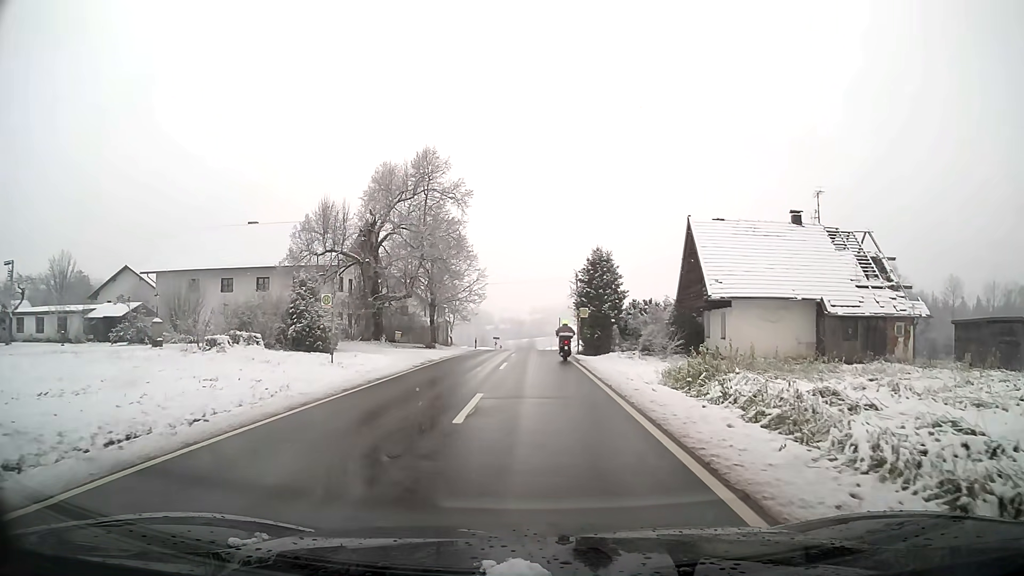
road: tertiary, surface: asphalt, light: Day
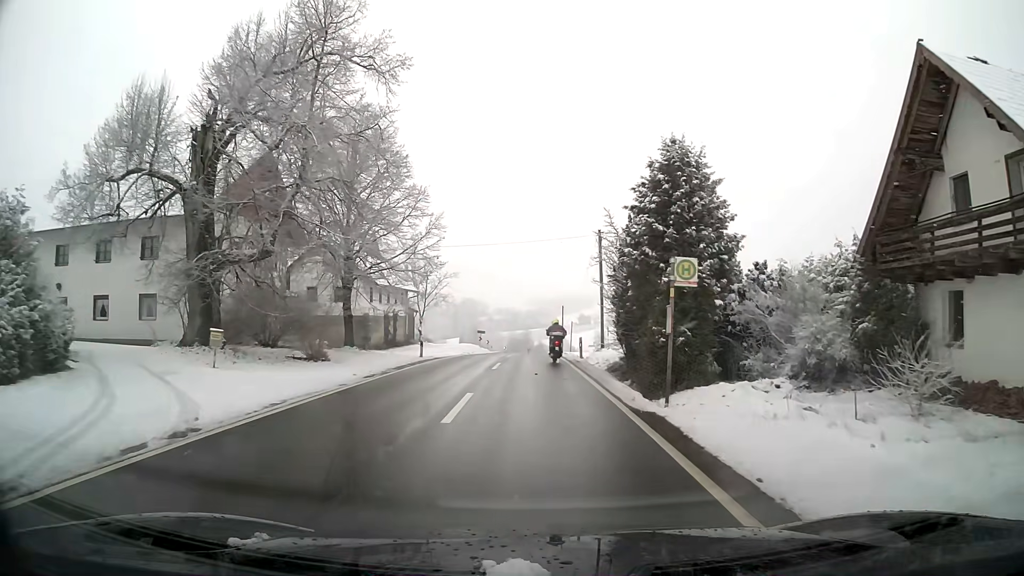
(+0.1, +24.1) m; +1°
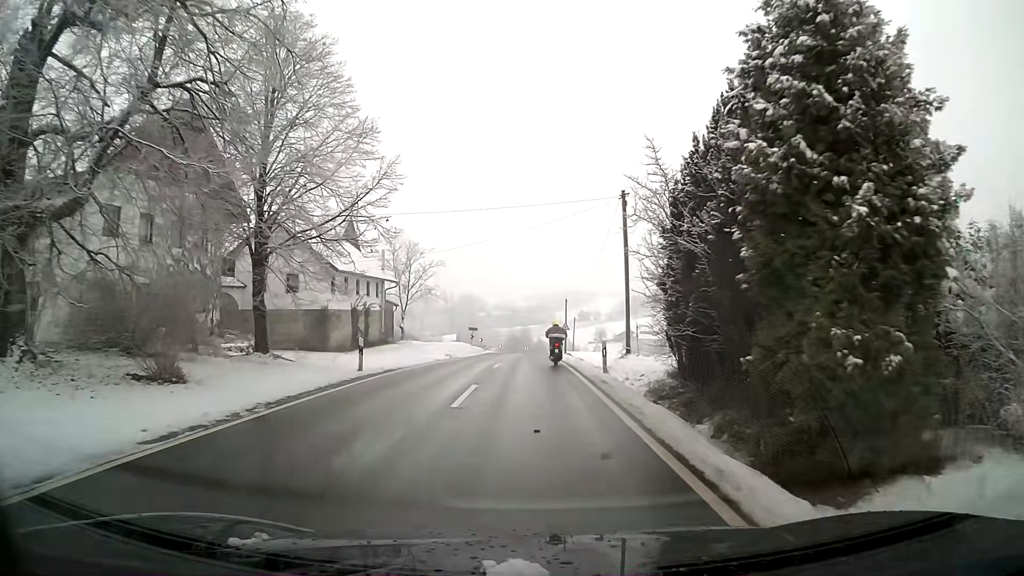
(0.0, +10.1) m; 0°
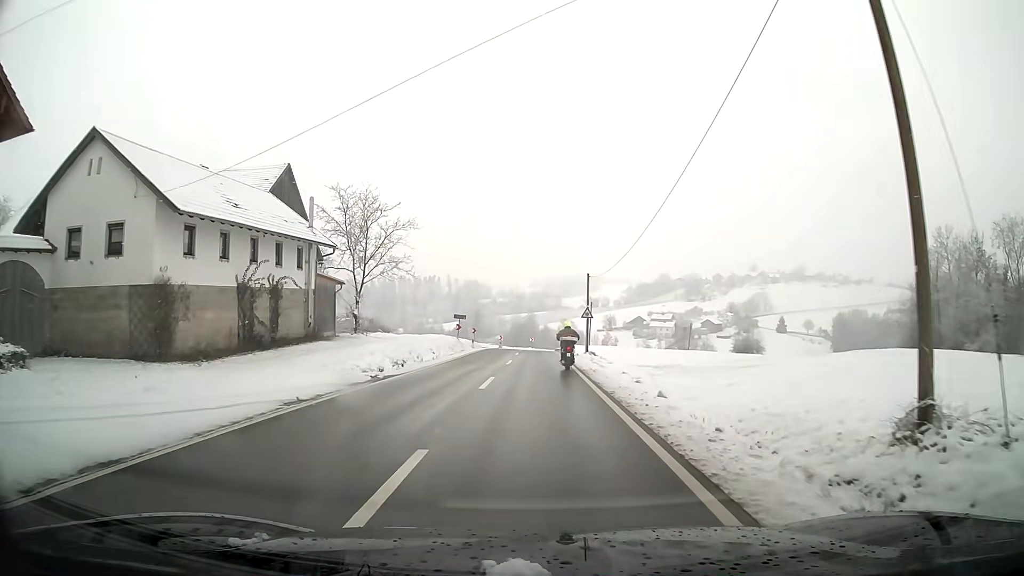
(-0.1, +19.7) m; 0°
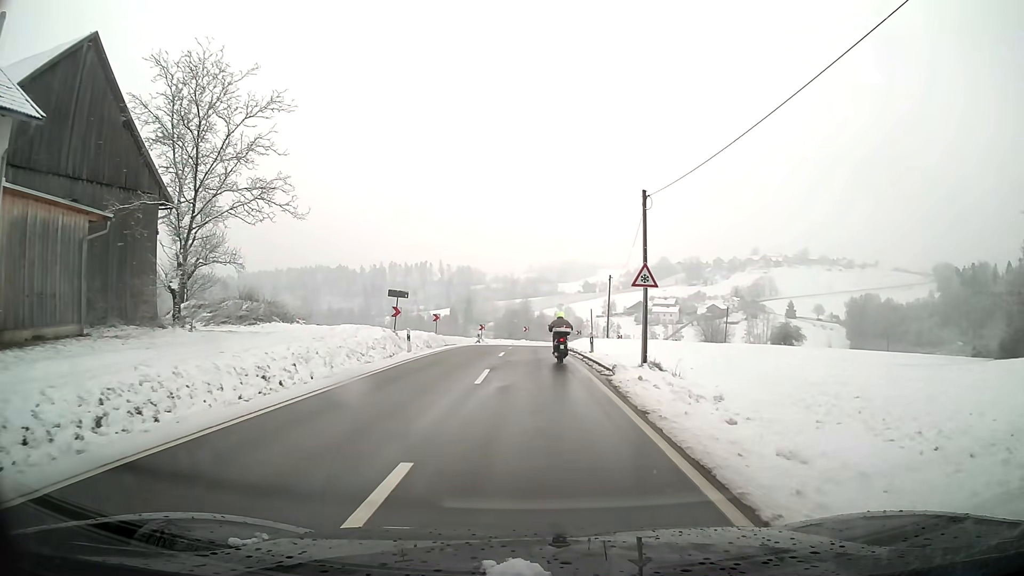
(+0.1, +25.0) m; 0°
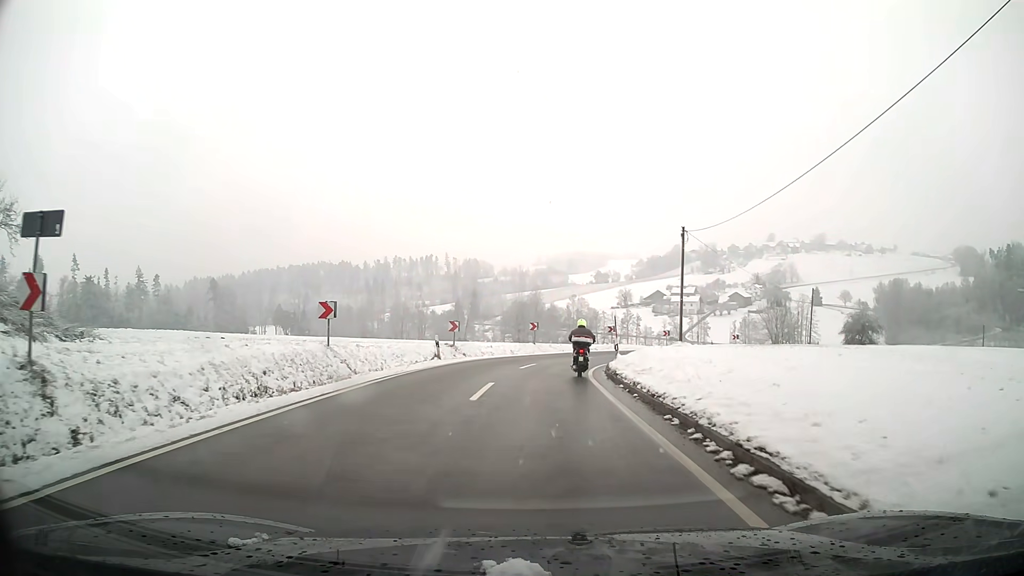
(-0.2, +26.2) m; -1°
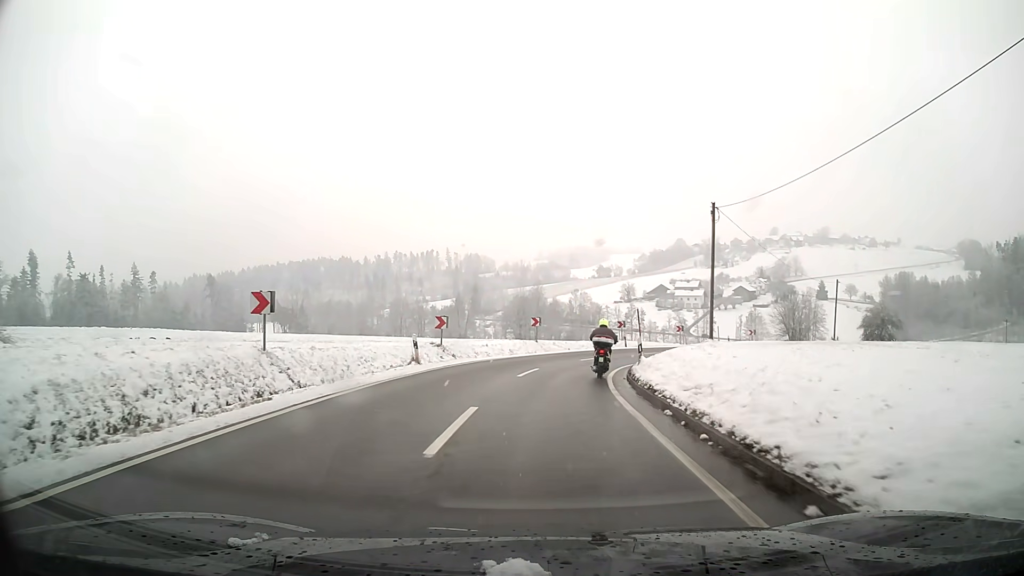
(0.0, +5.3) m; 0°
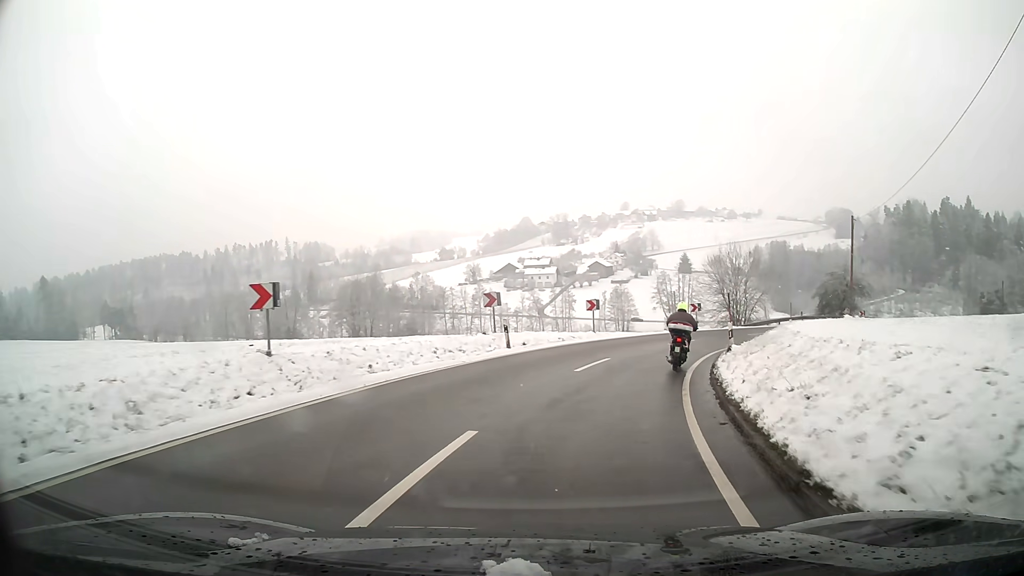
(+2.6, +26.6) m; +15°
